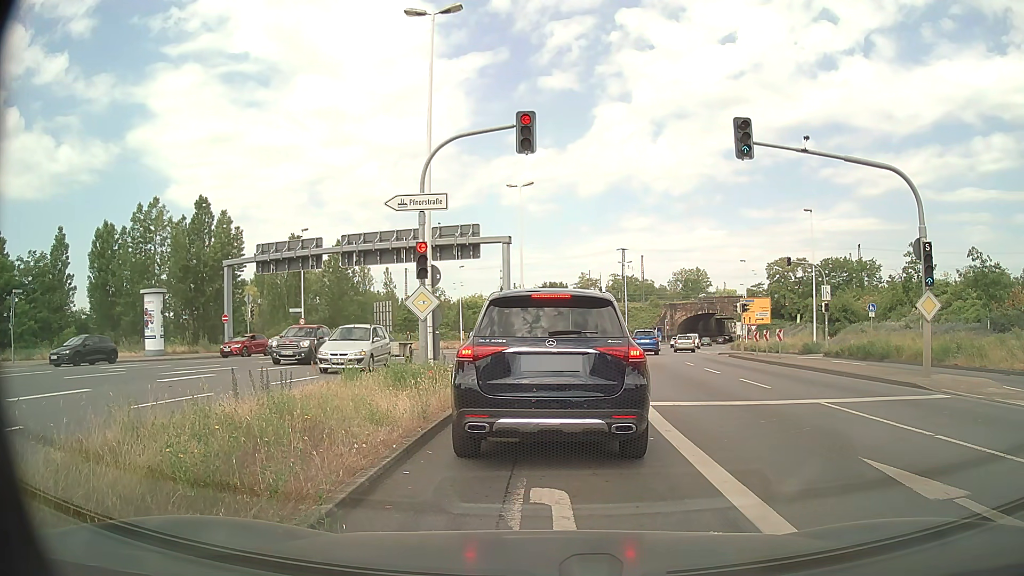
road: primary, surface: asphalt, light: Day
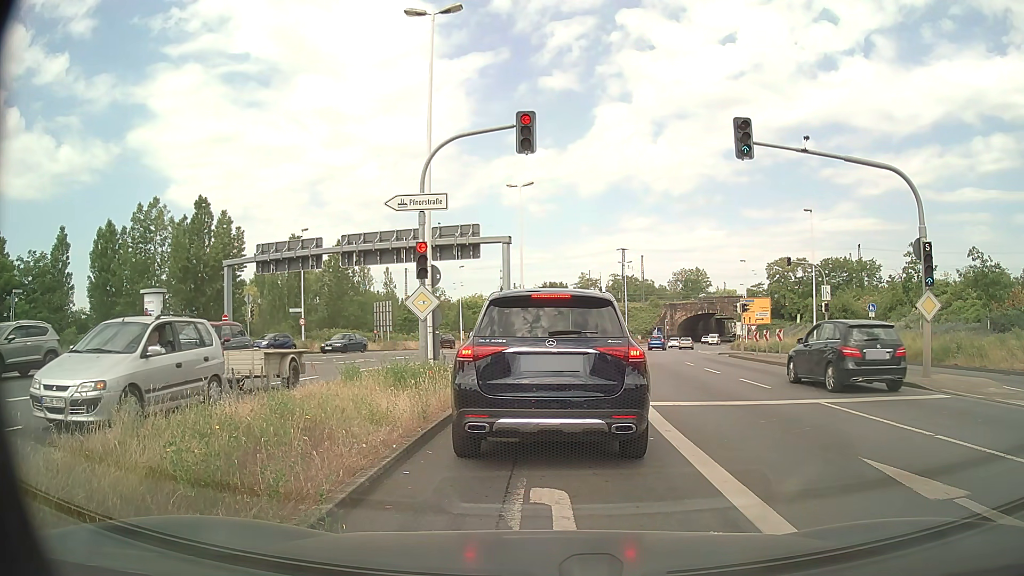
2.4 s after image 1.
(0.0, 0.0) m; 0°
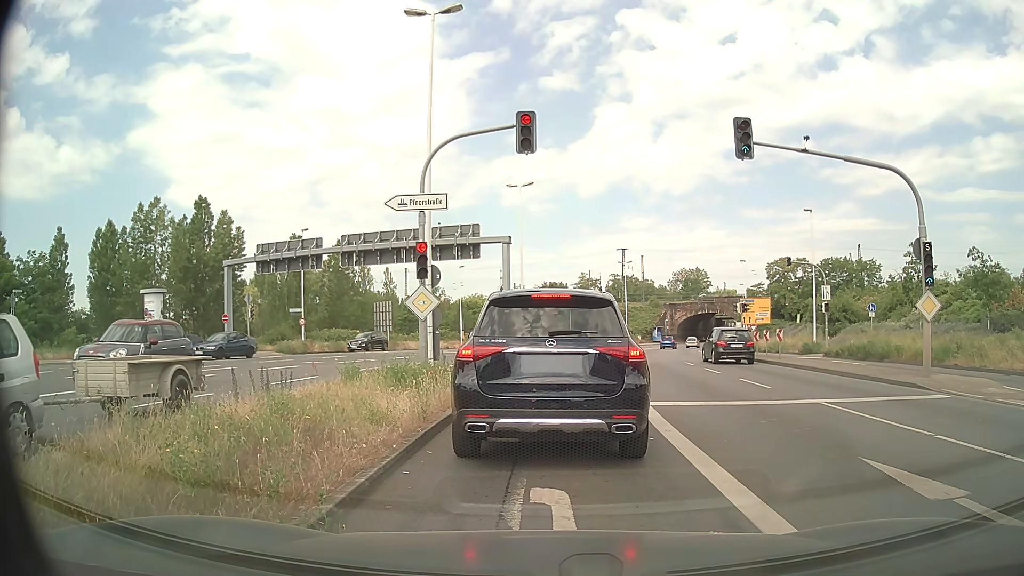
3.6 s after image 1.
(0.0, 0.0) m; 0°
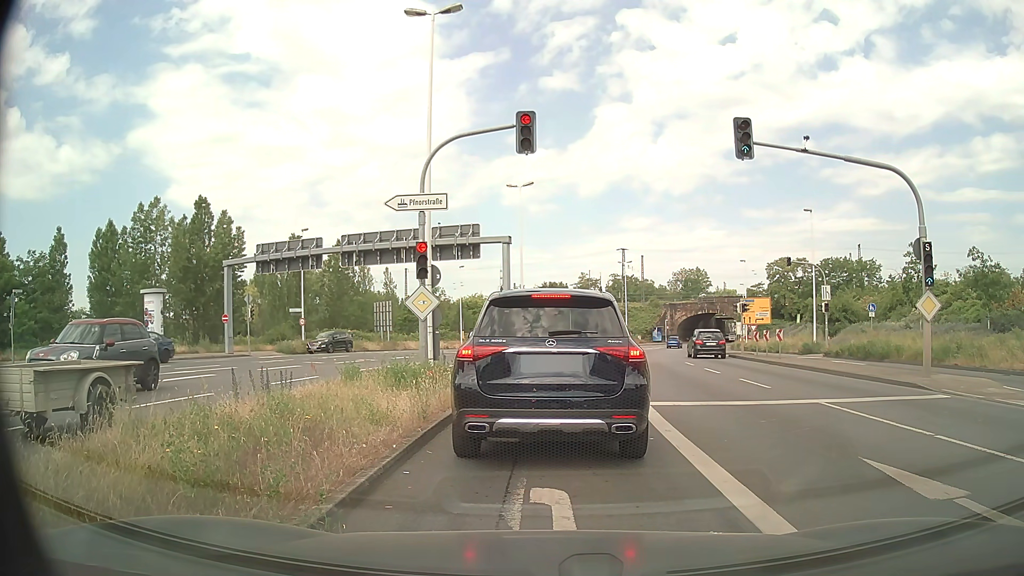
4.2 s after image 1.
(0.0, 0.0) m; 0°
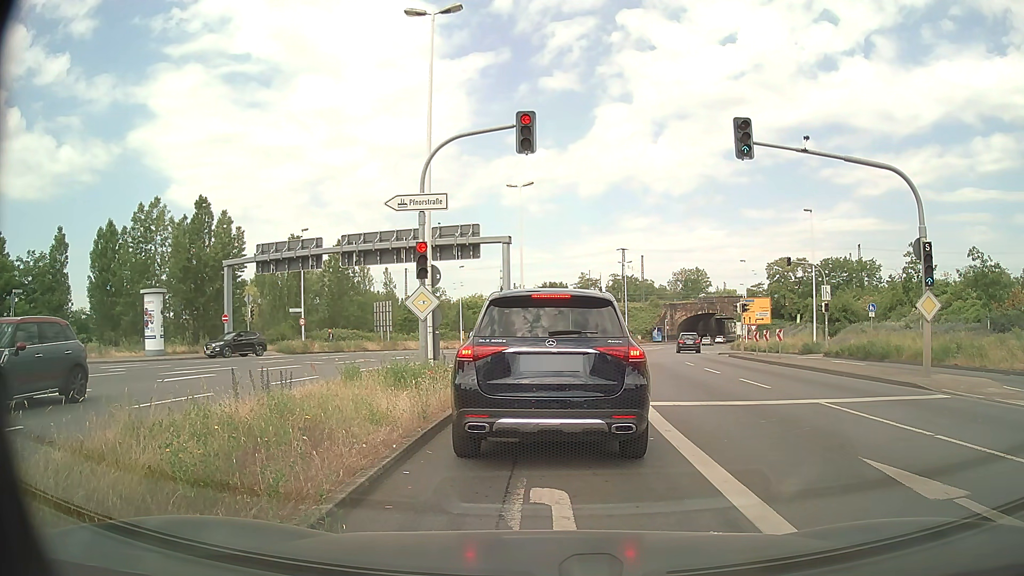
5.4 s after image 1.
(0.0, 0.0) m; 0°
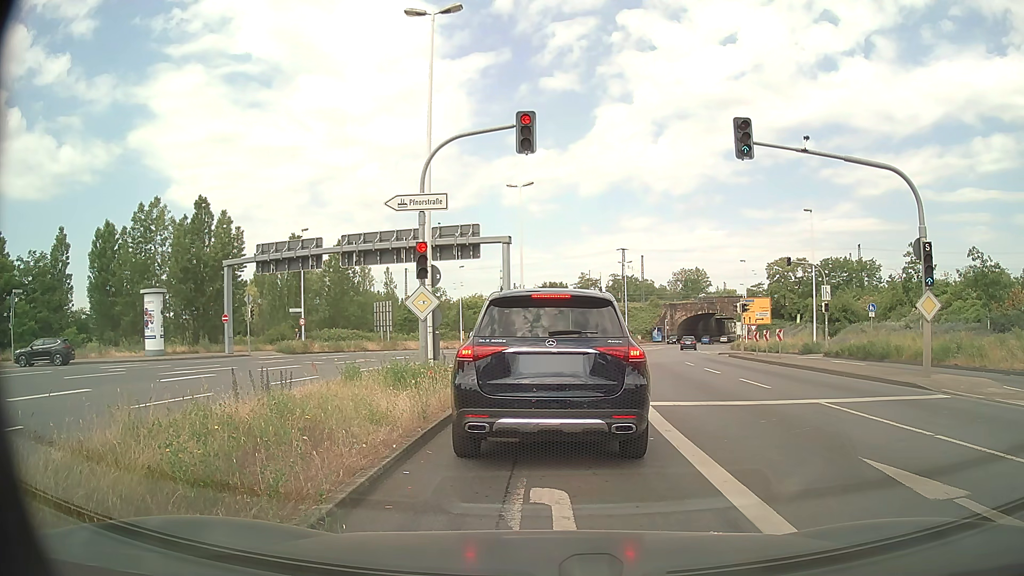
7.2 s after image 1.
(0.0, 0.0) m; 0°
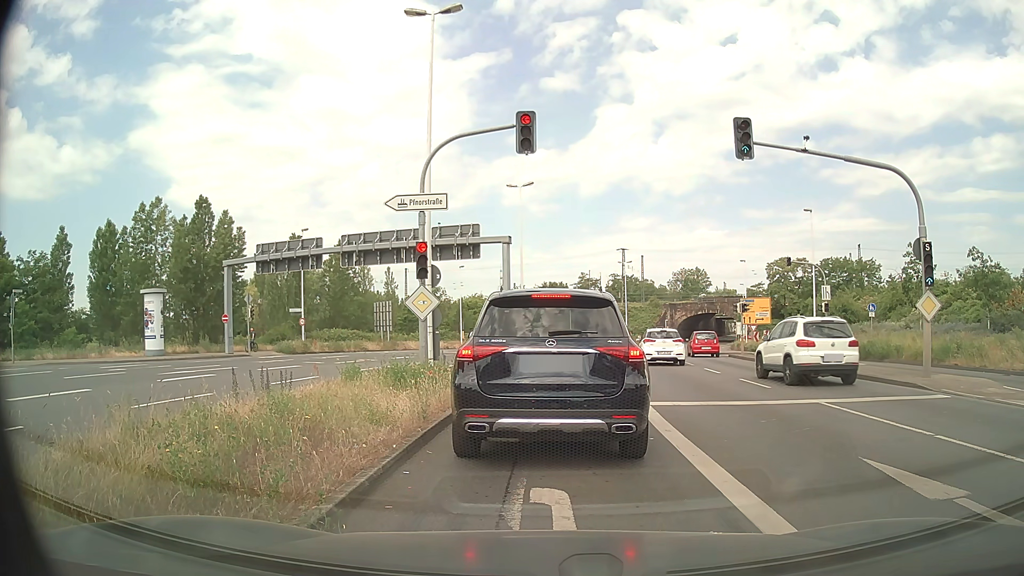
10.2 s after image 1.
(0.0, 0.0) m; 0°
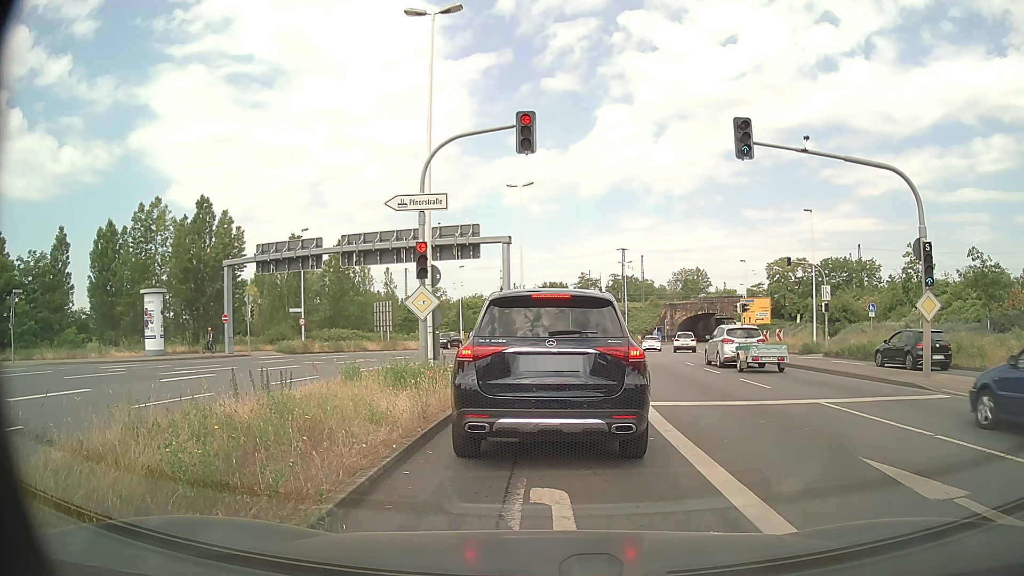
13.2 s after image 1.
(0.0, 0.0) m; 0°
(0, +10) (0, +20) (-5, +29) (-14, +33) (-24, +33) (-33, +31) (-43, +30) (-53, +28) (-63, +26) (-73, +24) m
